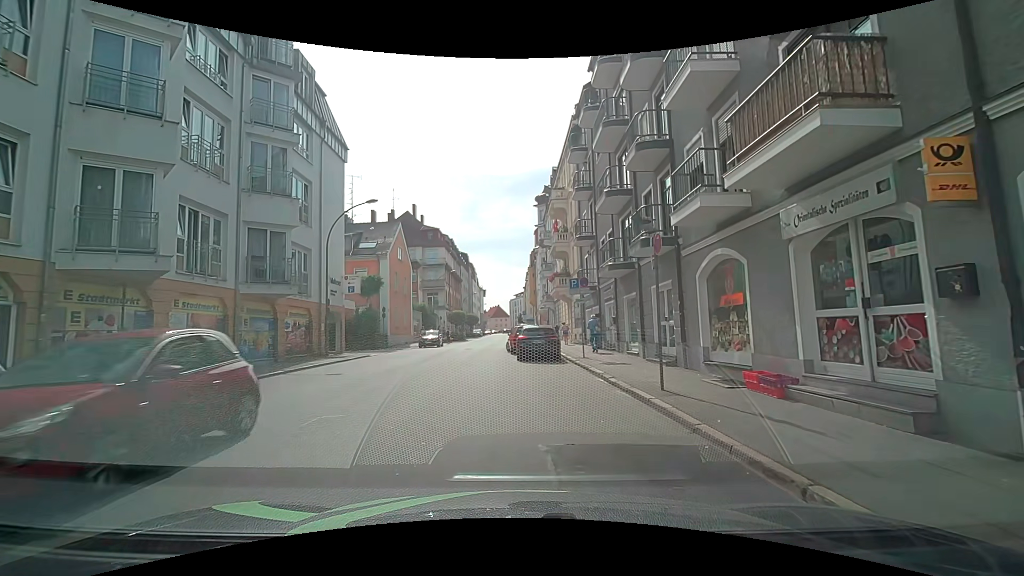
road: tertiary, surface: asphalt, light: Day
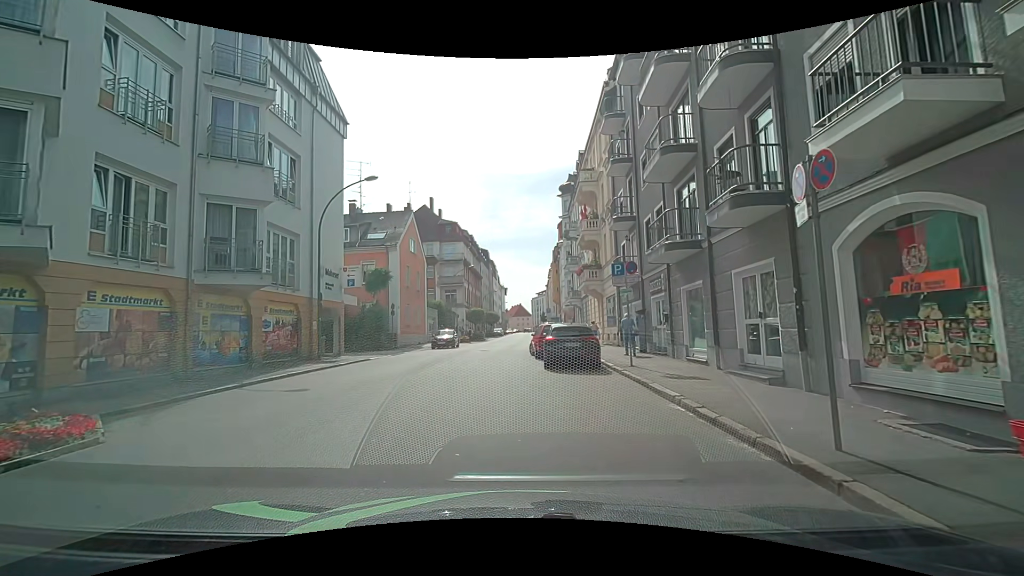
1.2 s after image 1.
(0.0, +4.3) m; -2°
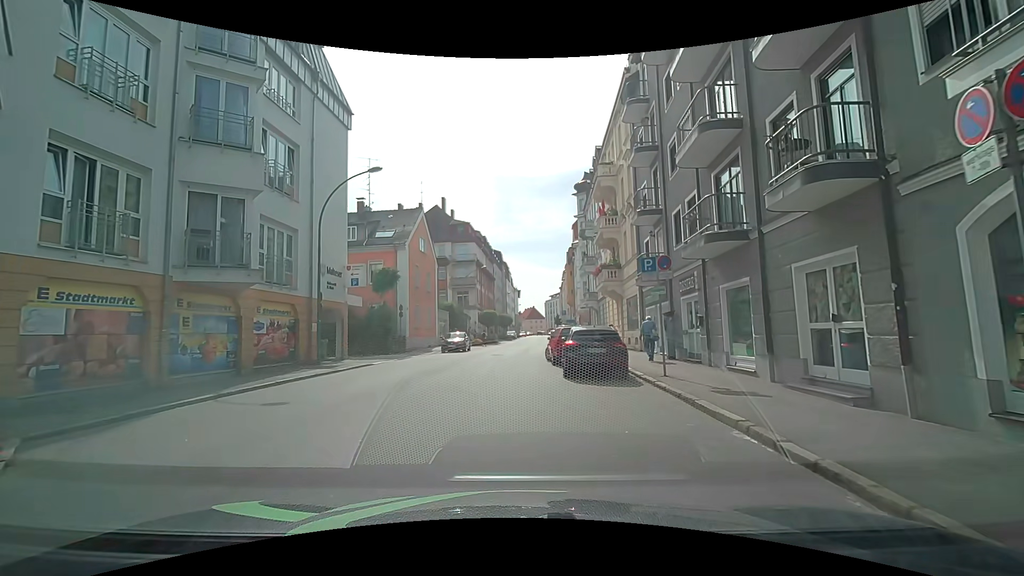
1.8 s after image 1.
(0.0, +1.8) m; -2°
